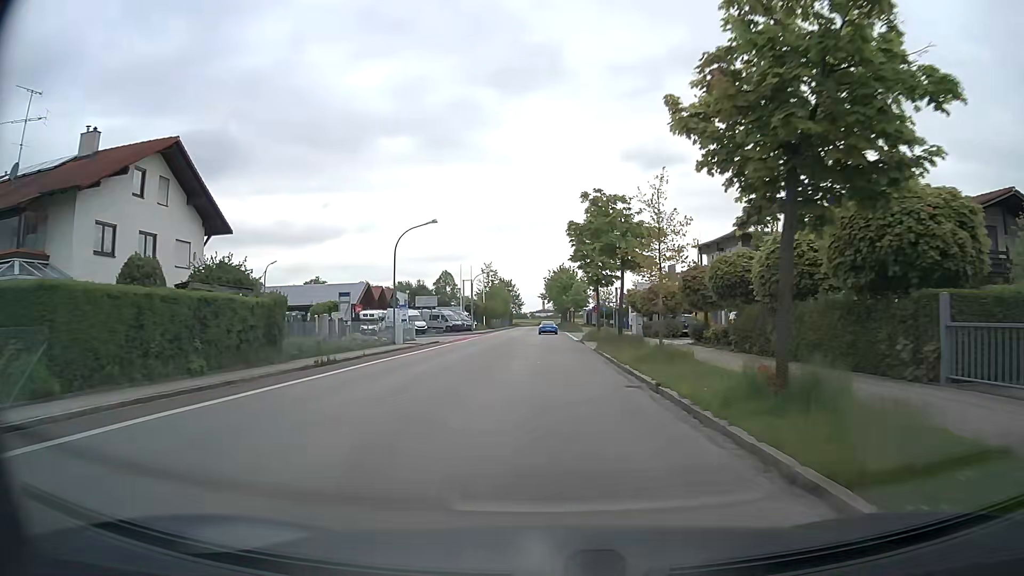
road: tertiary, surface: asphalt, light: Day
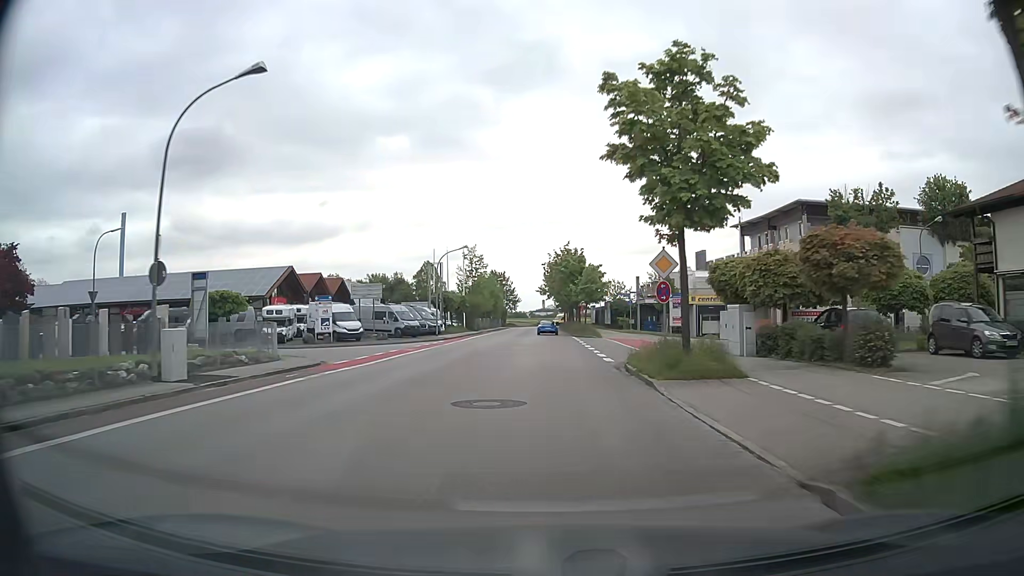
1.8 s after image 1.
(0.0, +25.9) m; 0°
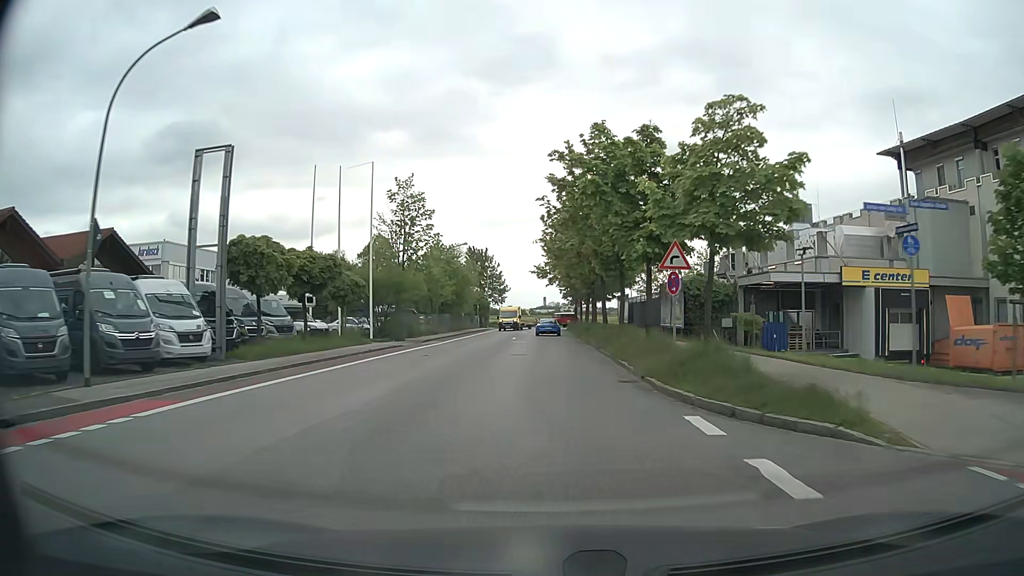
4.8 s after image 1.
(+0.1, +44.0) m; 0°
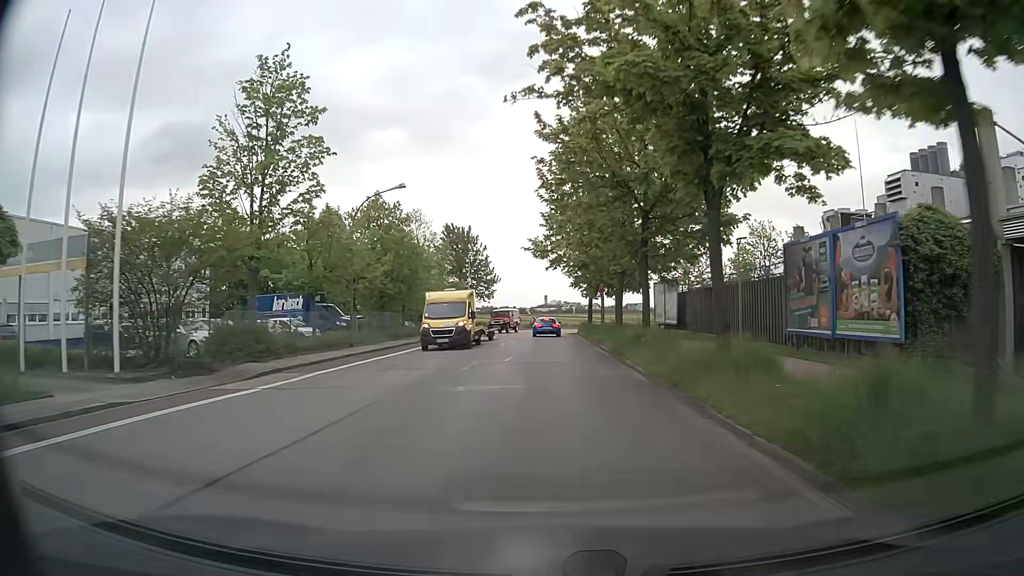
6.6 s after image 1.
(0.0, +24.4) m; -1°
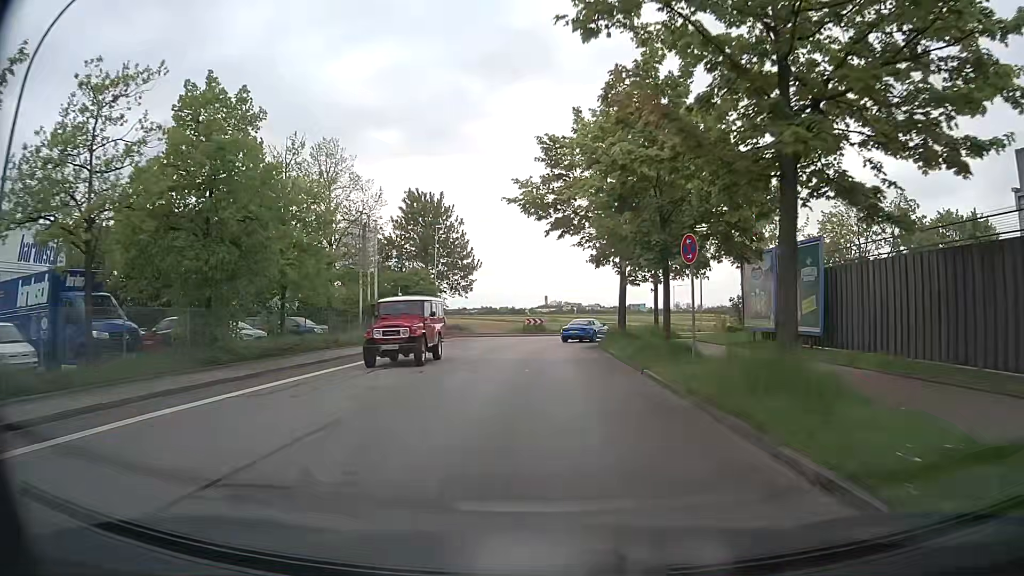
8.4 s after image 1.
(+0.2, +22.1) m; 0°
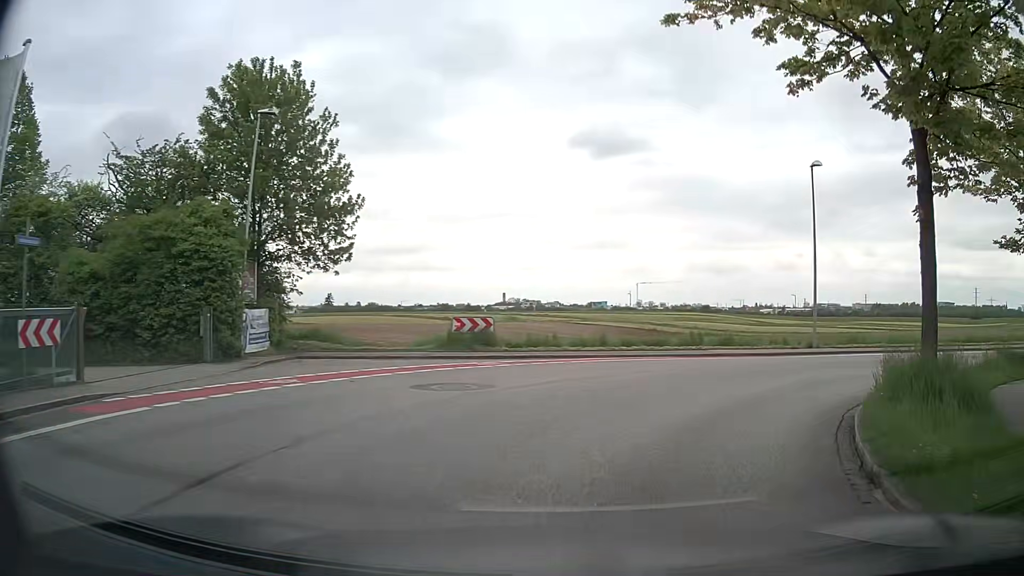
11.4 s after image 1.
(+0.1, +29.5) m; +5°
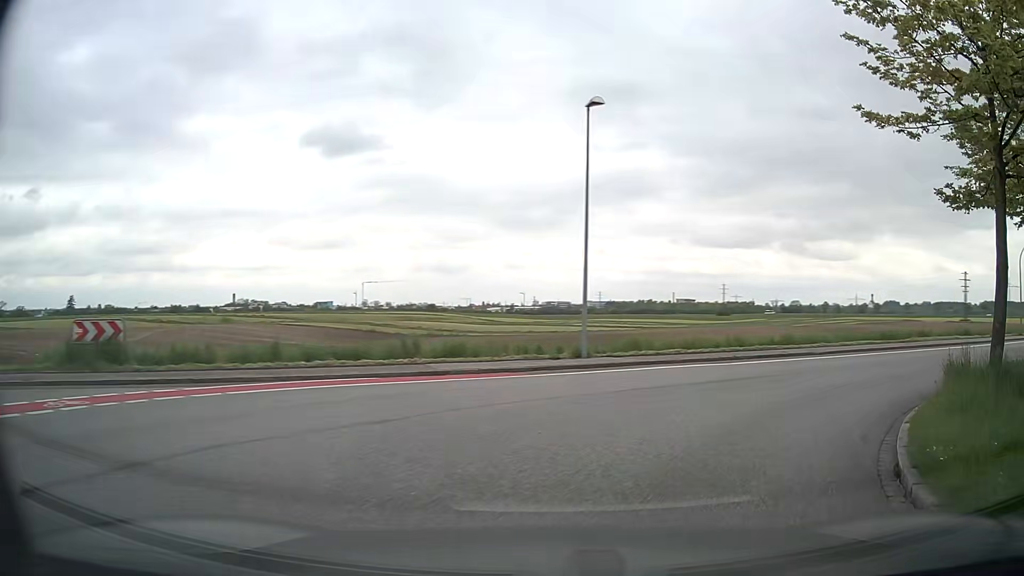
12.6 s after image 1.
(+1.4, +8.5) m; +22°
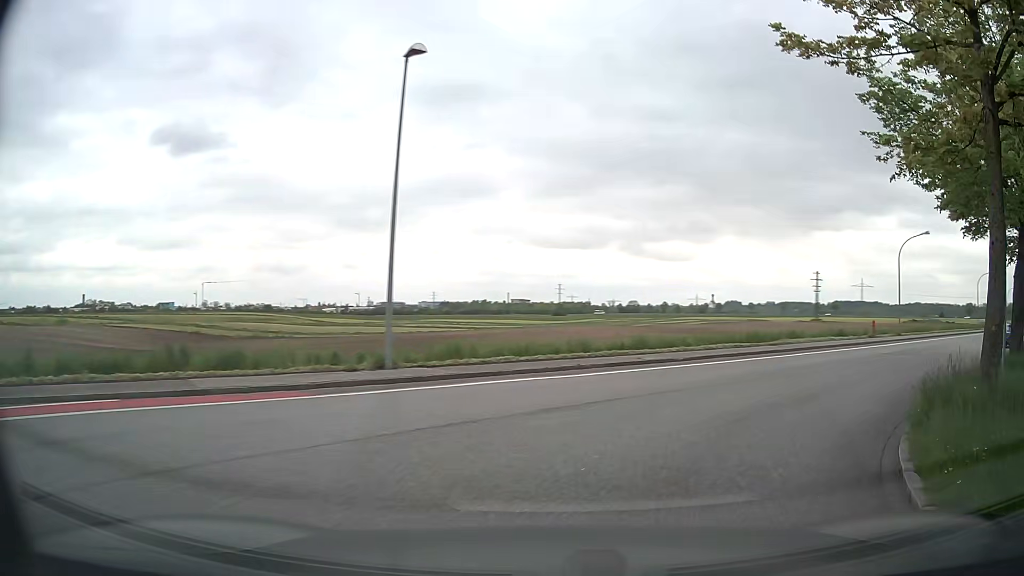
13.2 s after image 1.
(+0.5, +4.3) m; +12°
(+3, +9) (+9, +17) (+17, +24) (+24, +31) (+31, +37) (+39, +44) (+46, +51) (+54, +57) (+61, +64) (+69, +71) m
